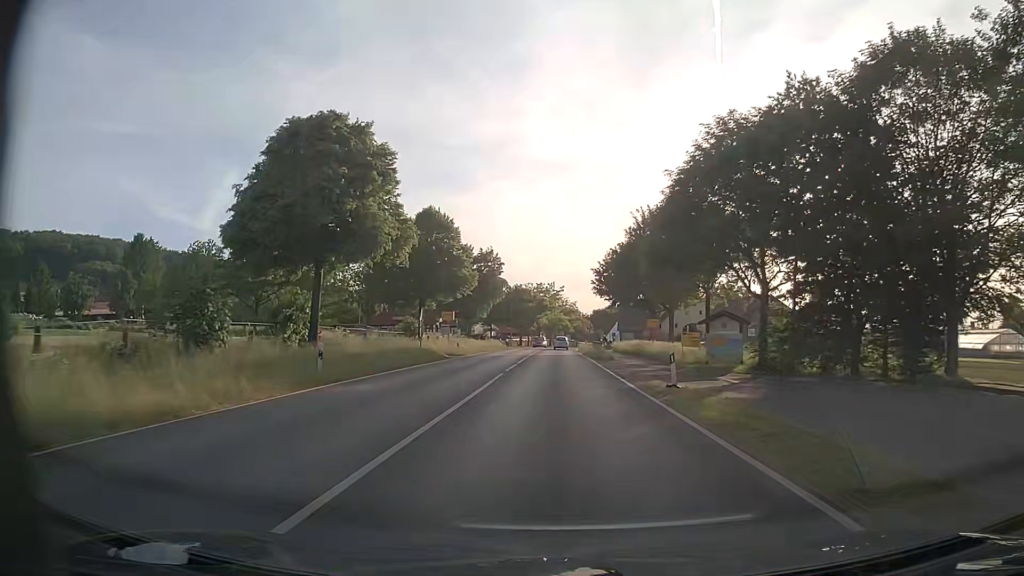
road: primary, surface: asphalt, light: Day
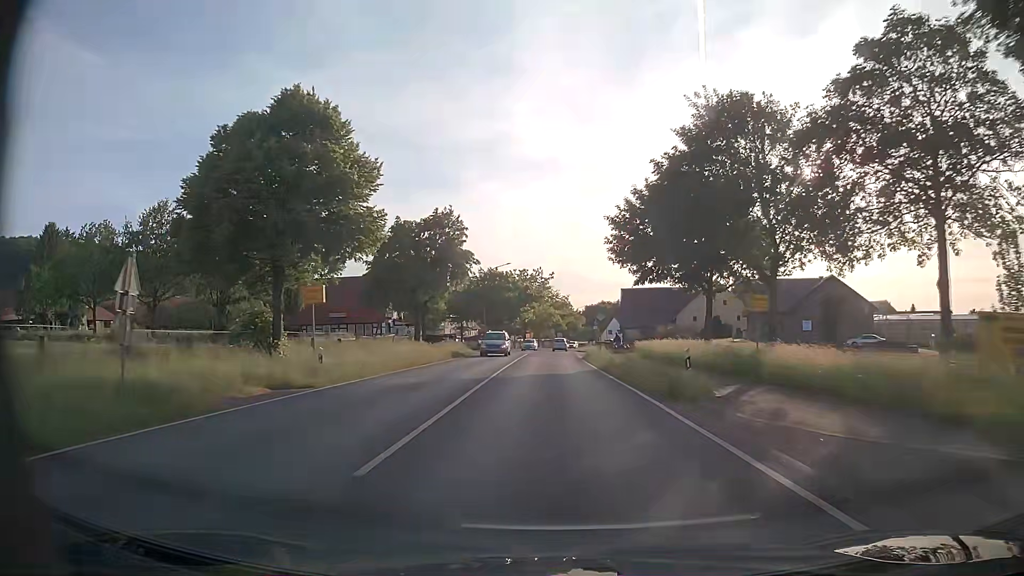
(+0.3, +27.3) m; +1°
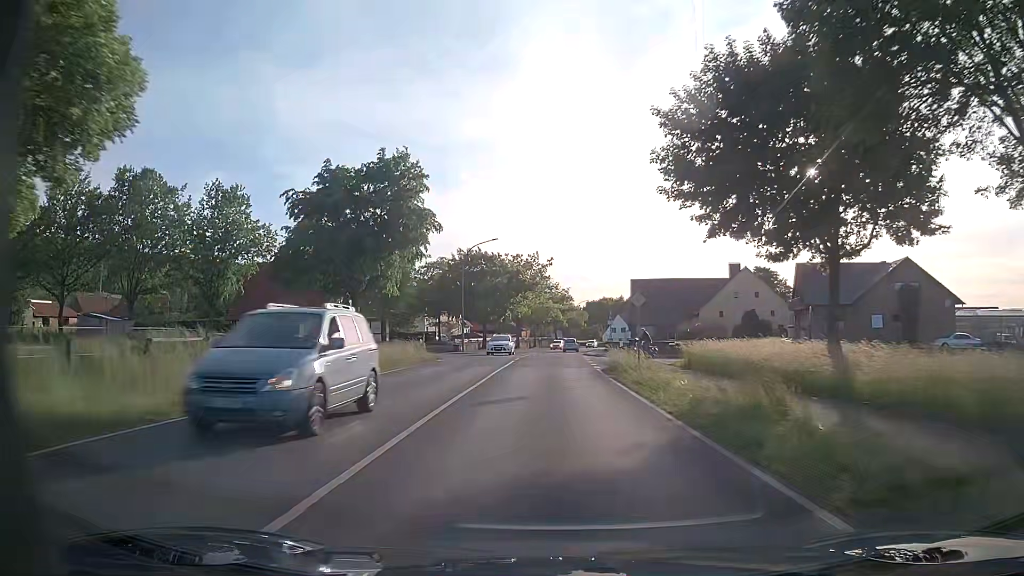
(0.0, +18.3) m; 0°
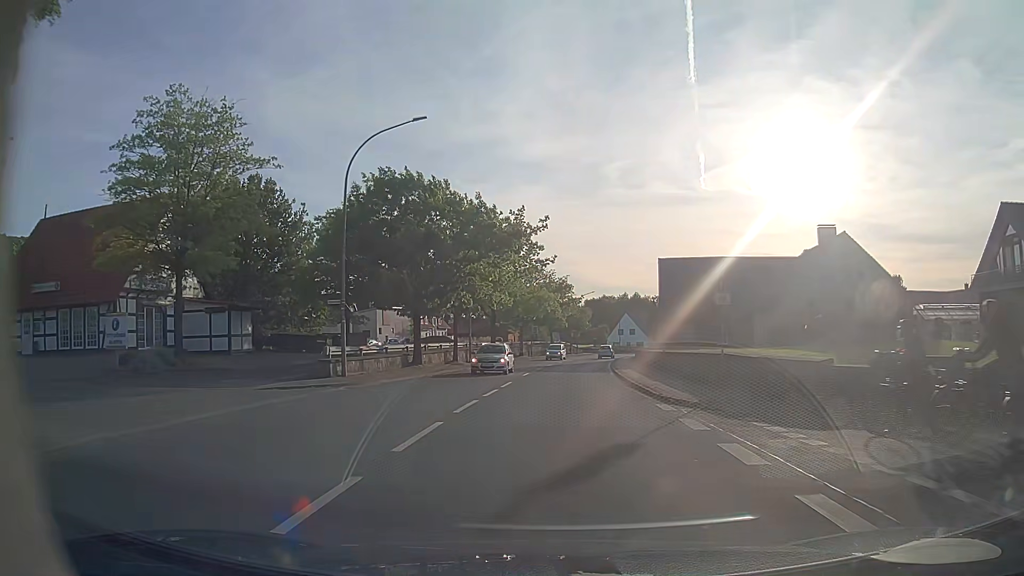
(+0.2, +34.0) m; +1°
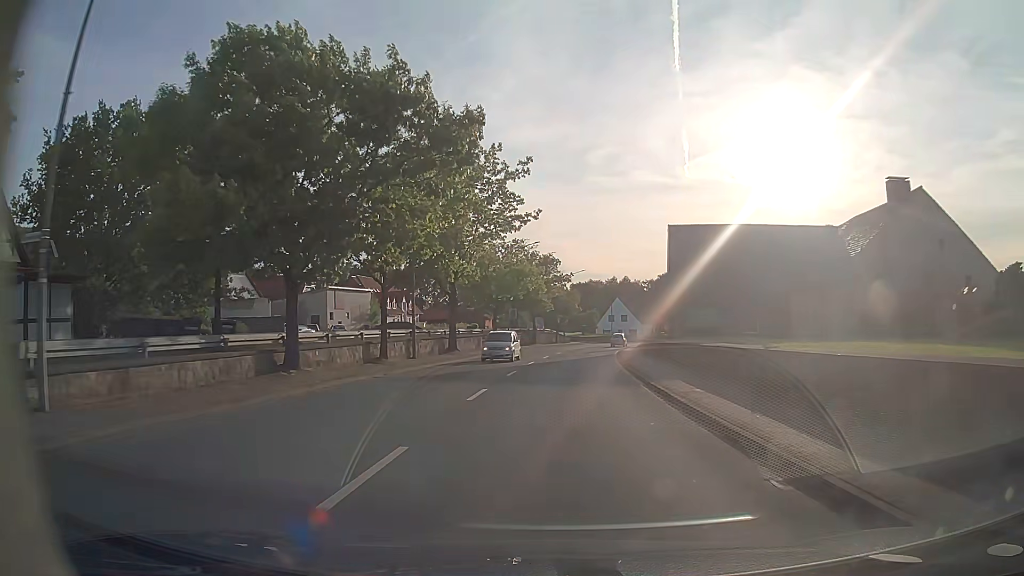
(+0.1, +16.3) m; +1°
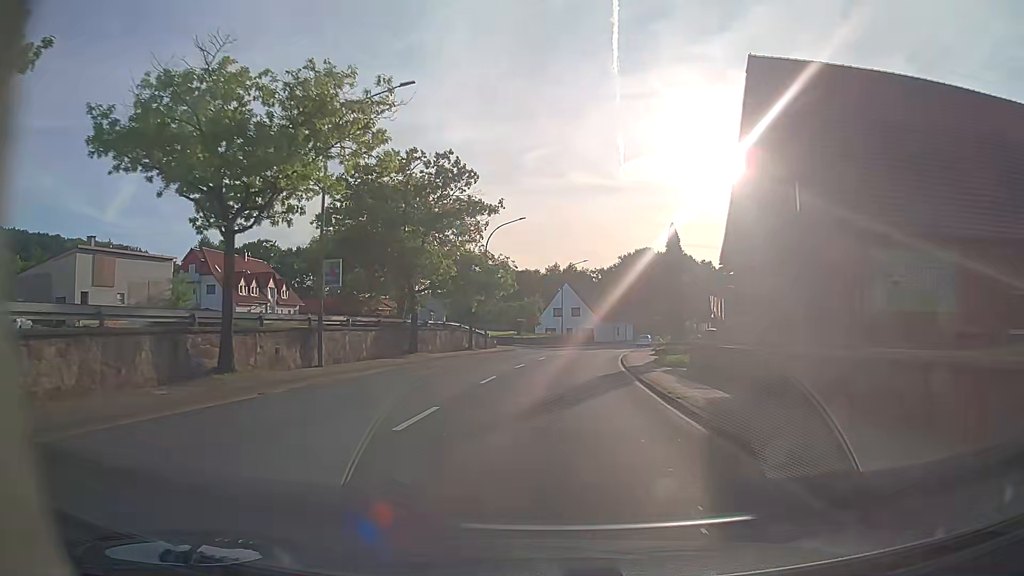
(+1.6, +40.9) m; +5°
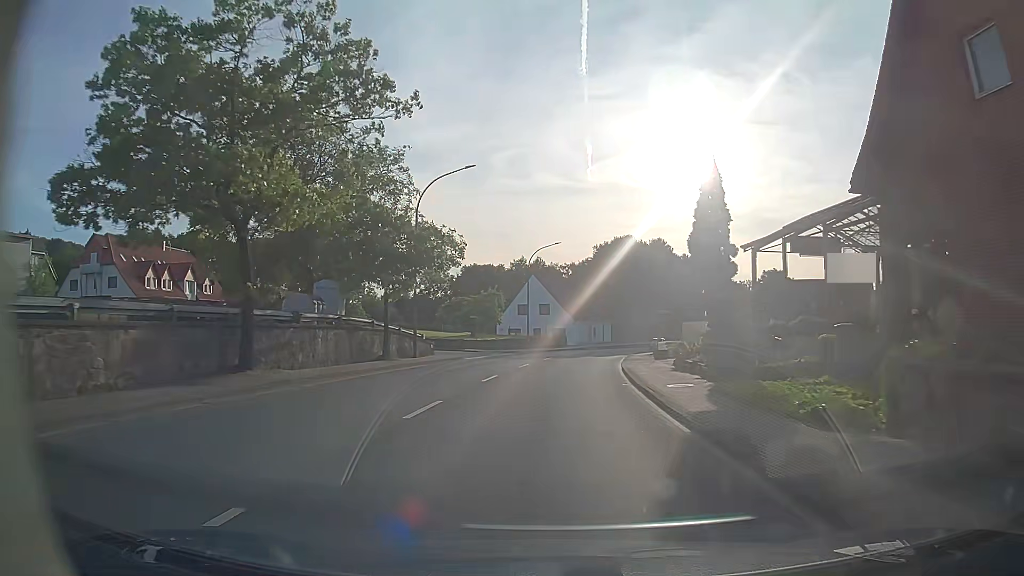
(+0.4, +16.4) m; +2°
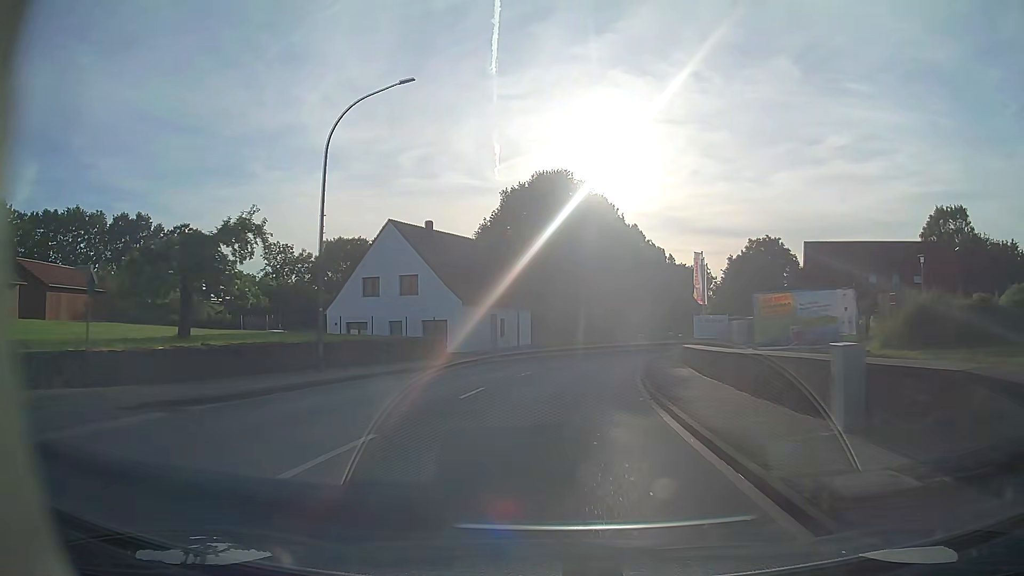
(+2.8, +40.4) m; +8°
(0, +10) (+1, +20) (+2, +30) (+4, +40) (+6, +49) (+9, +59) (+12, +69) (+15, +78) (+19, +87) (+22, +97) m
